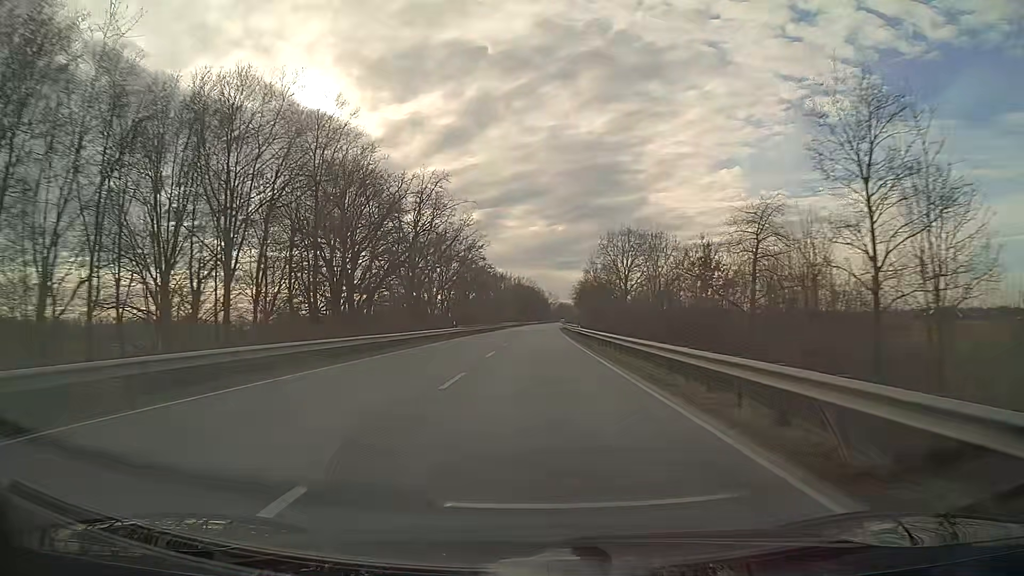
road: primary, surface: asphalt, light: Day
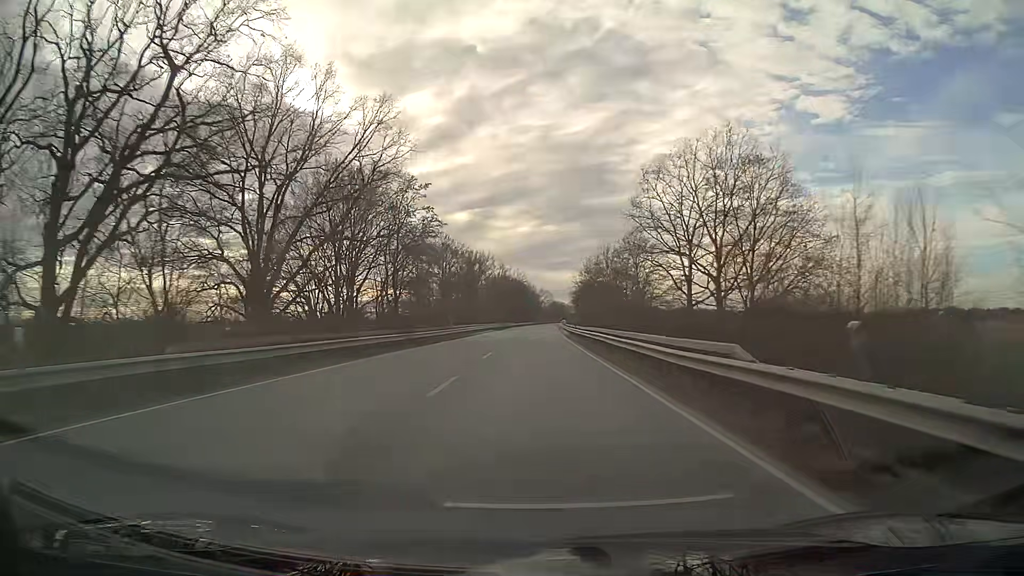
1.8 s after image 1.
(+0.3, +47.5) m; +1°
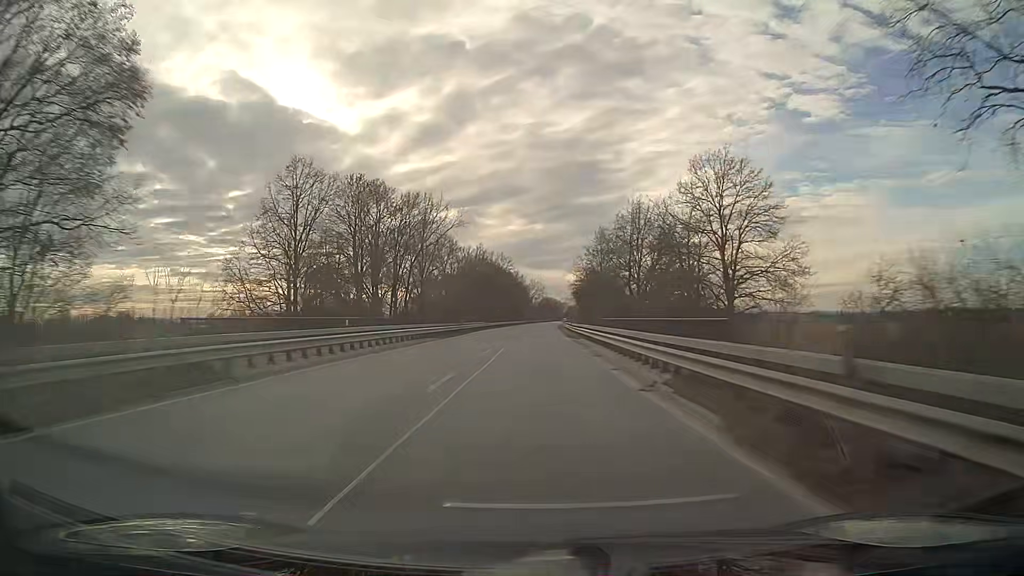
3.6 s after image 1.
(+0.5, +47.5) m; +1°
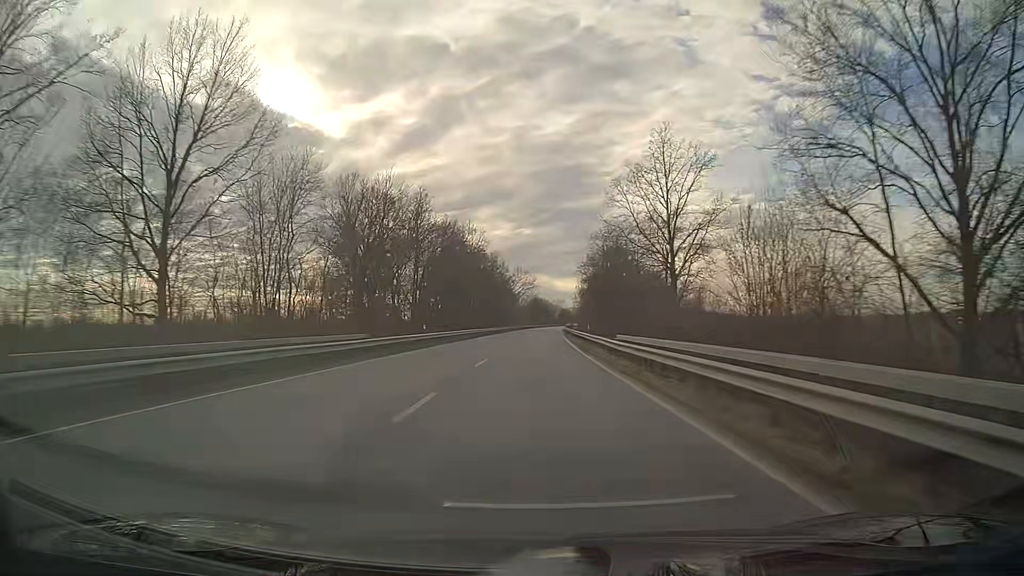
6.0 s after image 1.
(+0.5, +63.3) m; +1°
